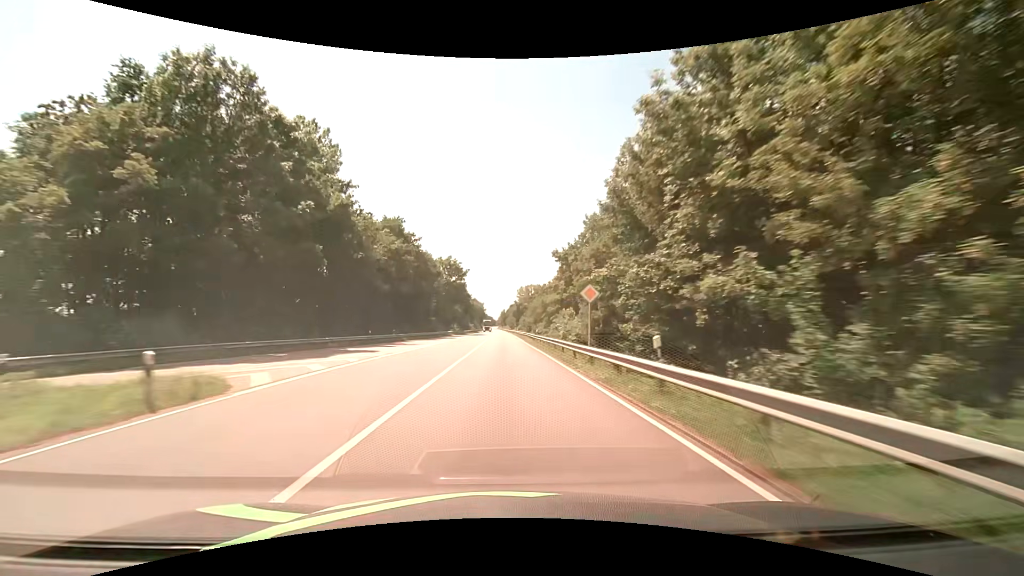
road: primary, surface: asphalt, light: Day
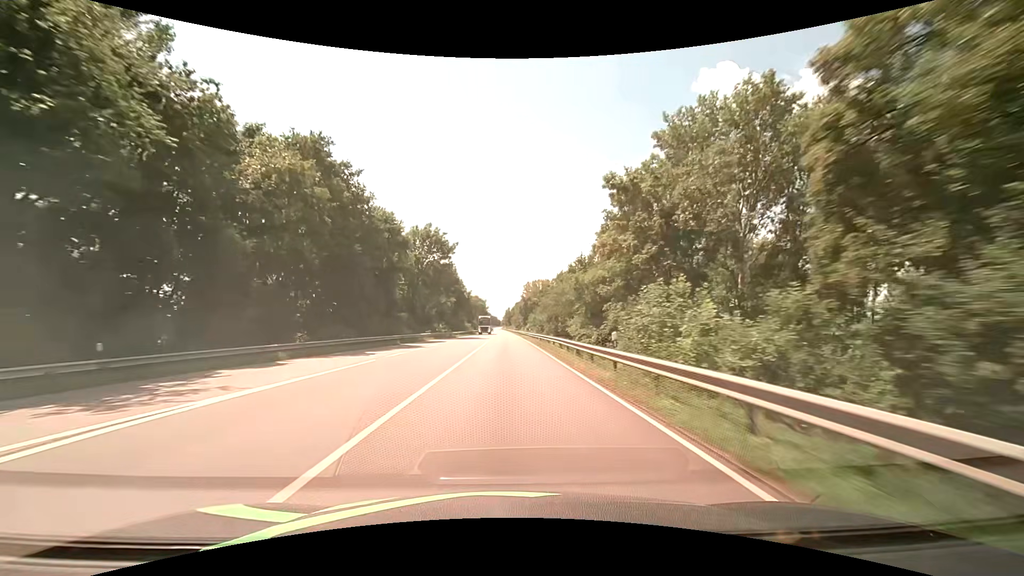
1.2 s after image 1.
(-0.1, +31.6) m; 0°
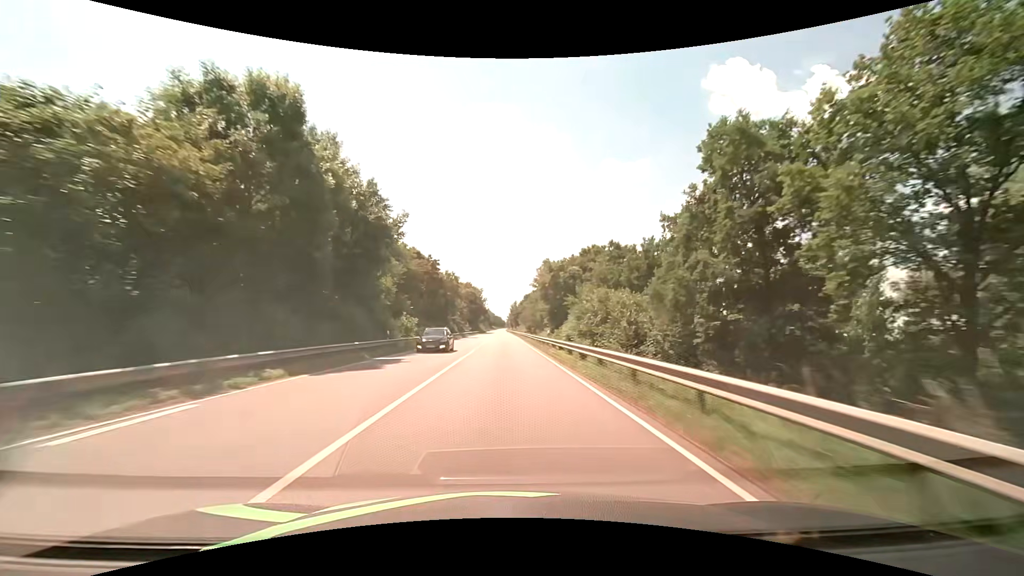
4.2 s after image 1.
(-0.2, +78.9) m; -1°
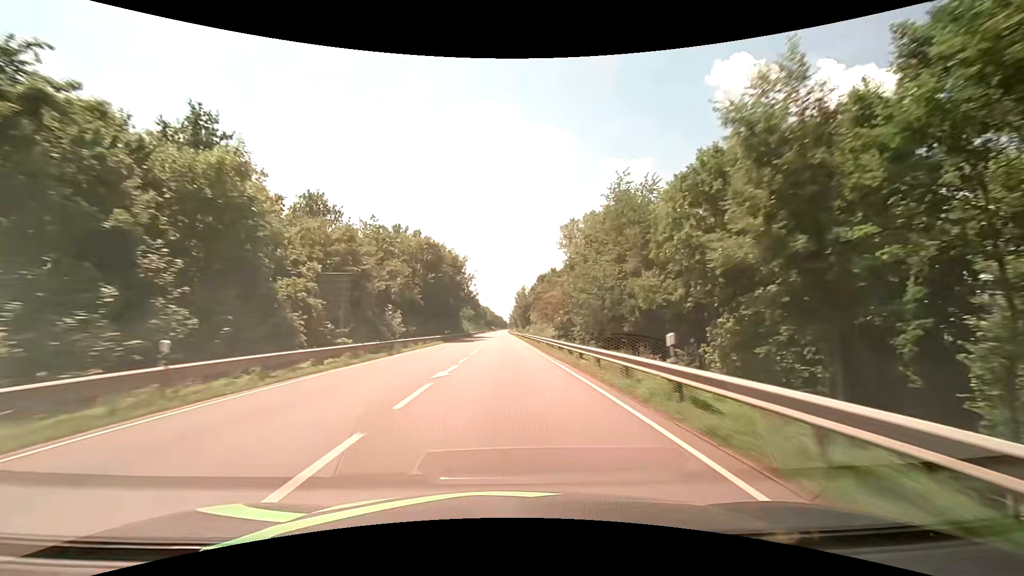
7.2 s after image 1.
(-0.3, +78.9) m; 0°
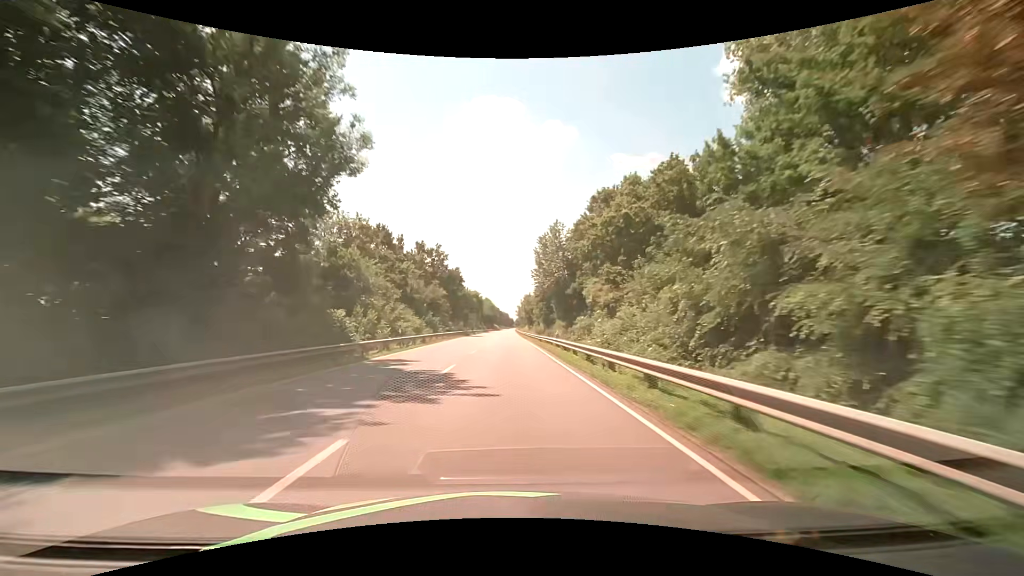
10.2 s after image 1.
(+0.1, +79.0) m; -1°
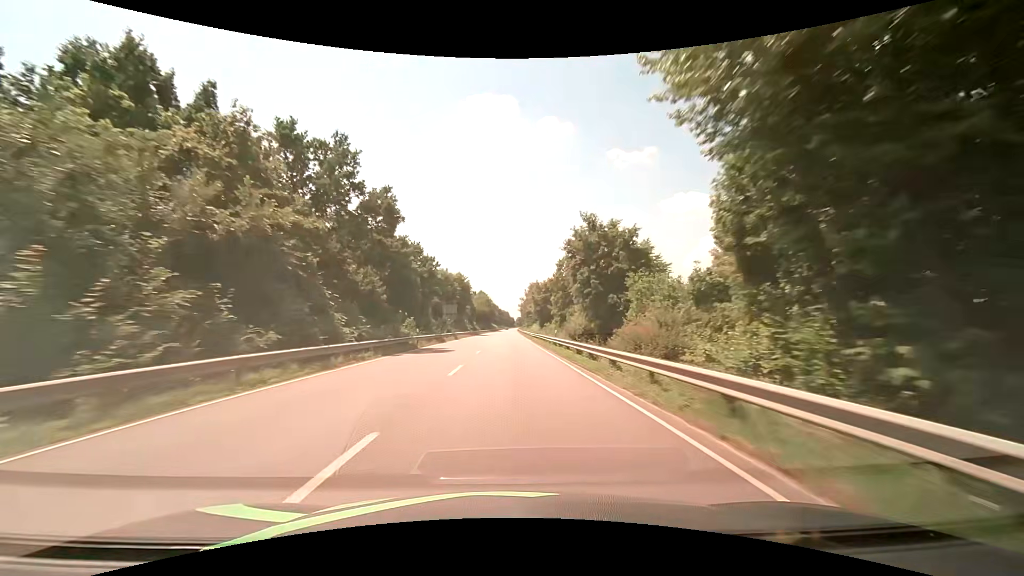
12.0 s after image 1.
(0.0, +47.4) m; 0°
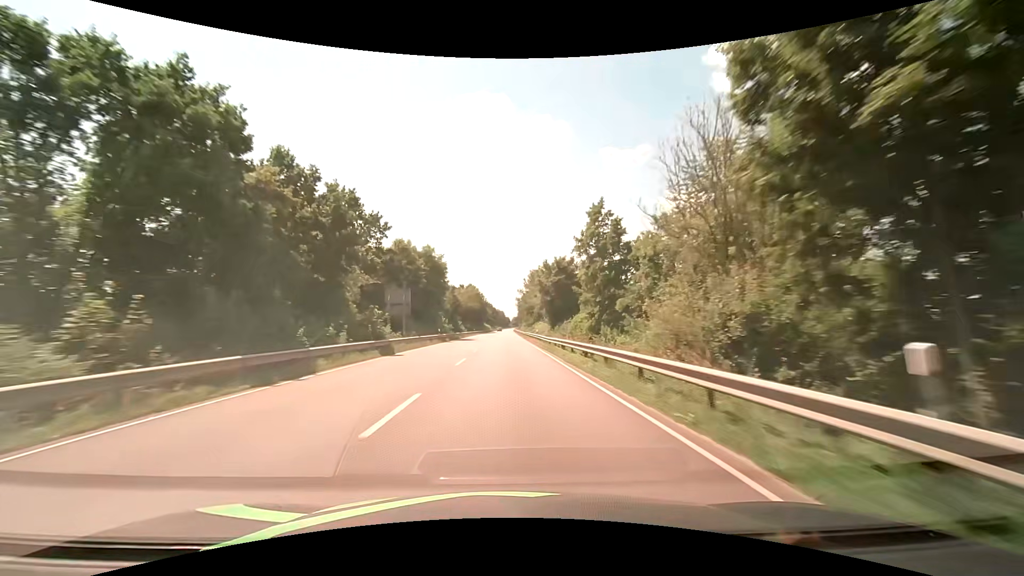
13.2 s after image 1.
(+0.2, +31.6) m; +1°
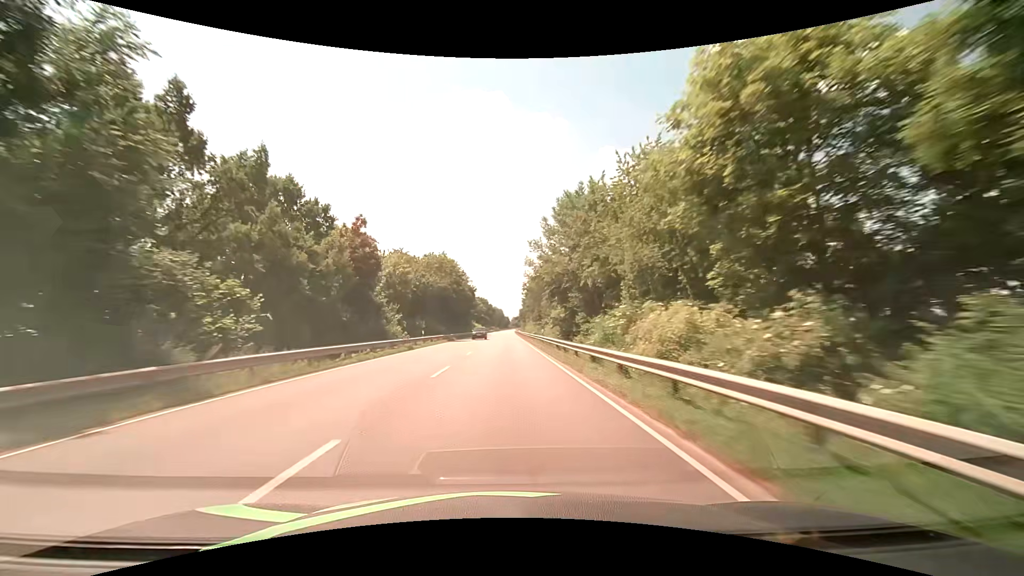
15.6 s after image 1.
(+0.1, +63.1) m; 0°
(0, +10) (0, +20) (0, +30) (0, +40) (0, +50) (0, +60) (0, +70) (0, +80) (0, +90) (0, +100) m
